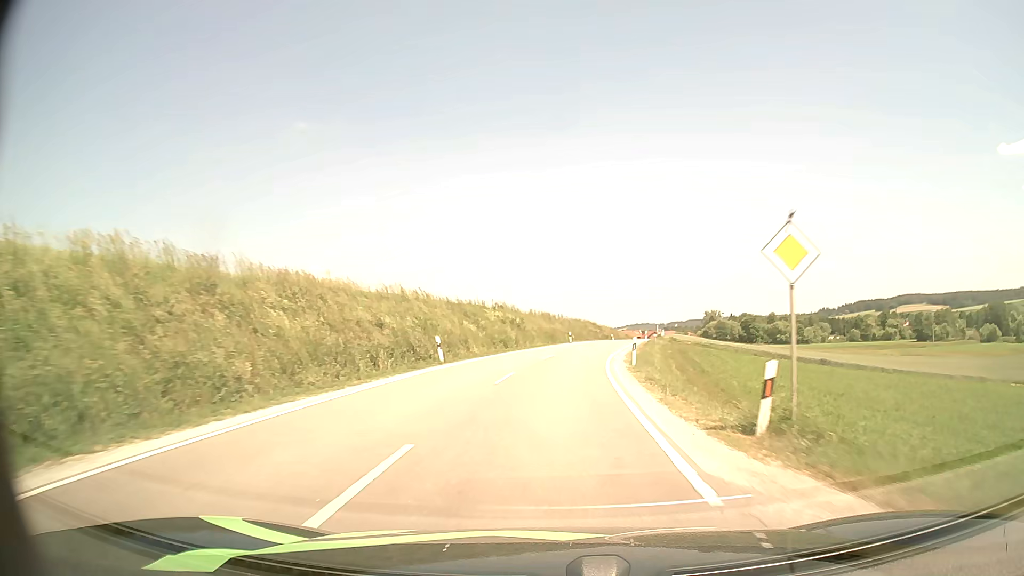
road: secondary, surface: asphalt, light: Day
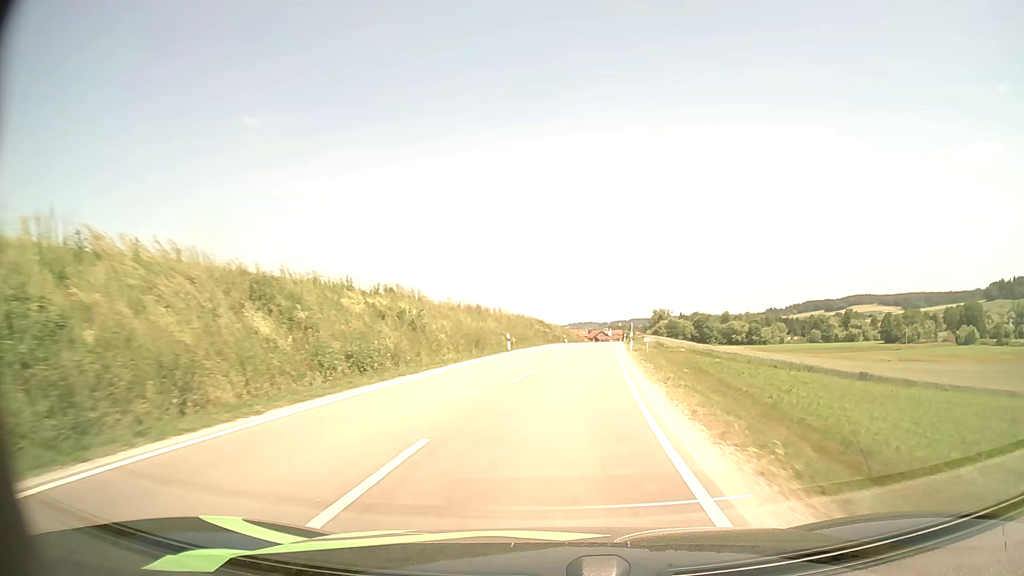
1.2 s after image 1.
(+0.9, +23.8) m; +5°
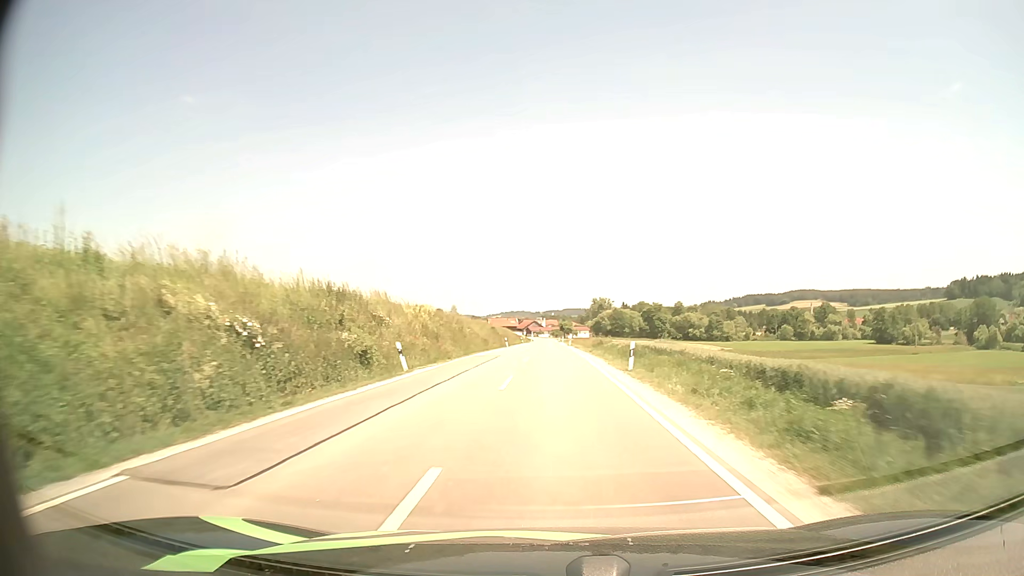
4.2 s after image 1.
(+4.7, +61.8) m; +6°
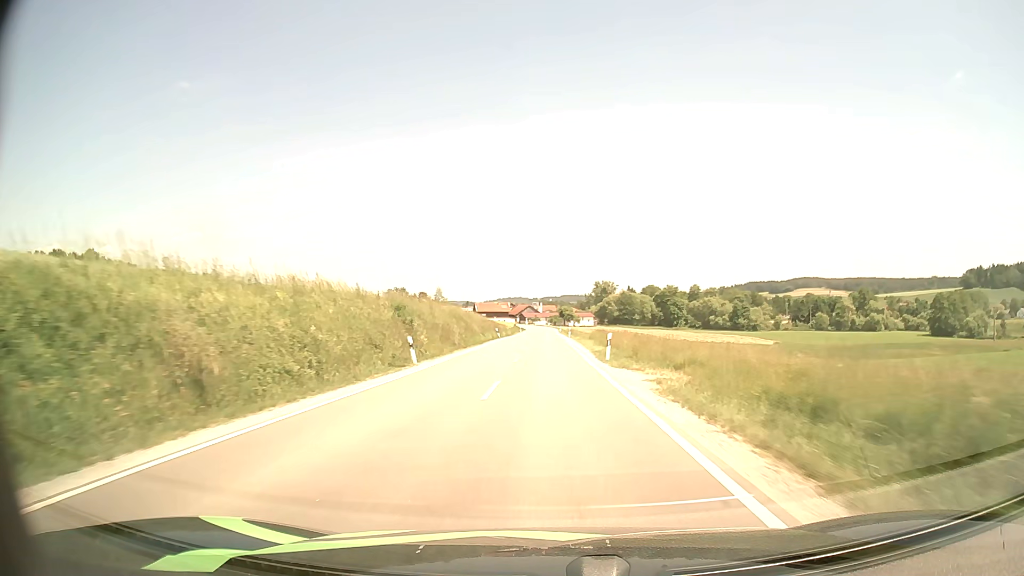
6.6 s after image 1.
(+0.2, +50.6) m; 0°
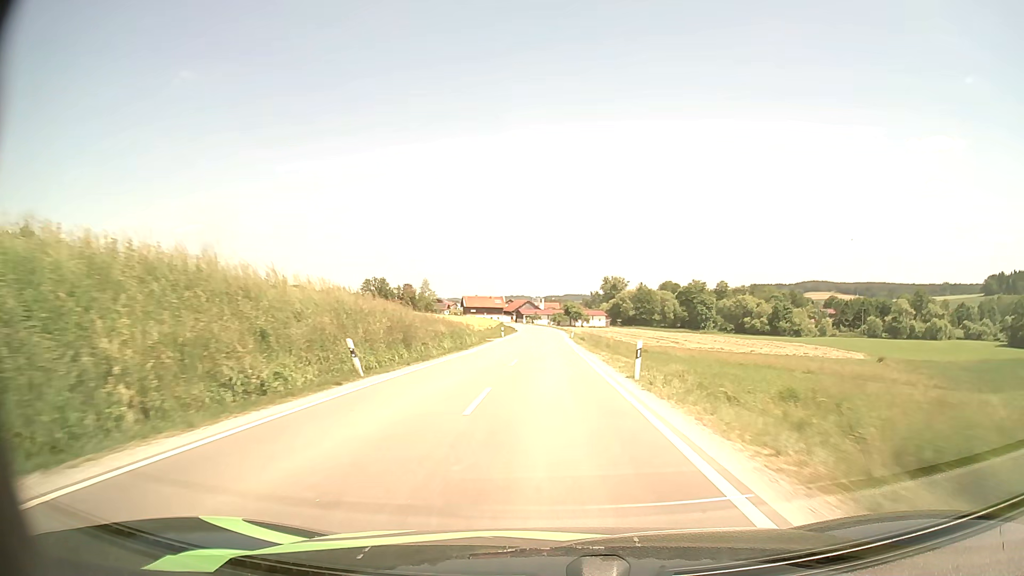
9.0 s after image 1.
(-0.1, +50.2) m; 0°
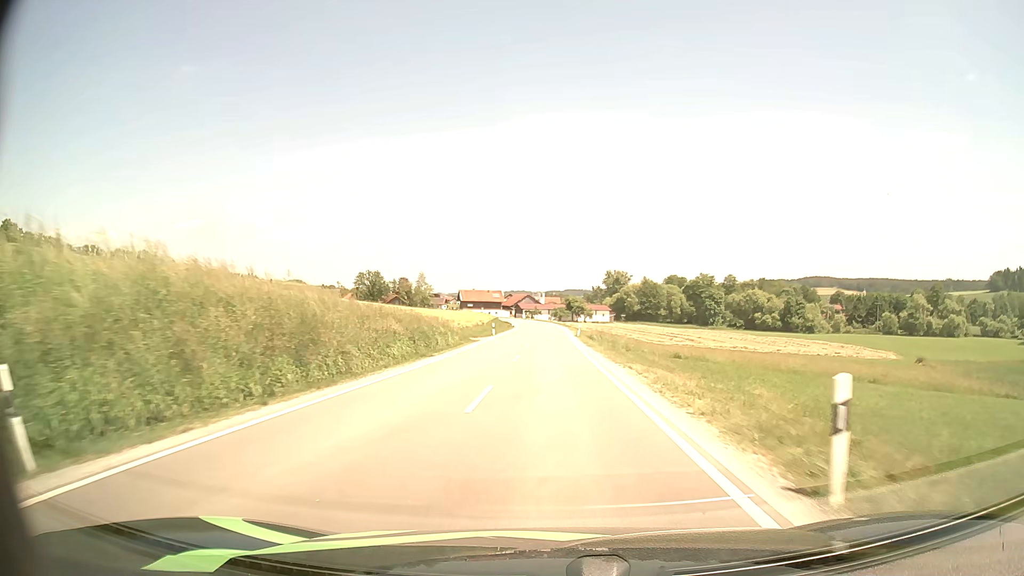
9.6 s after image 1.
(0.0, +11.9) m; 0°
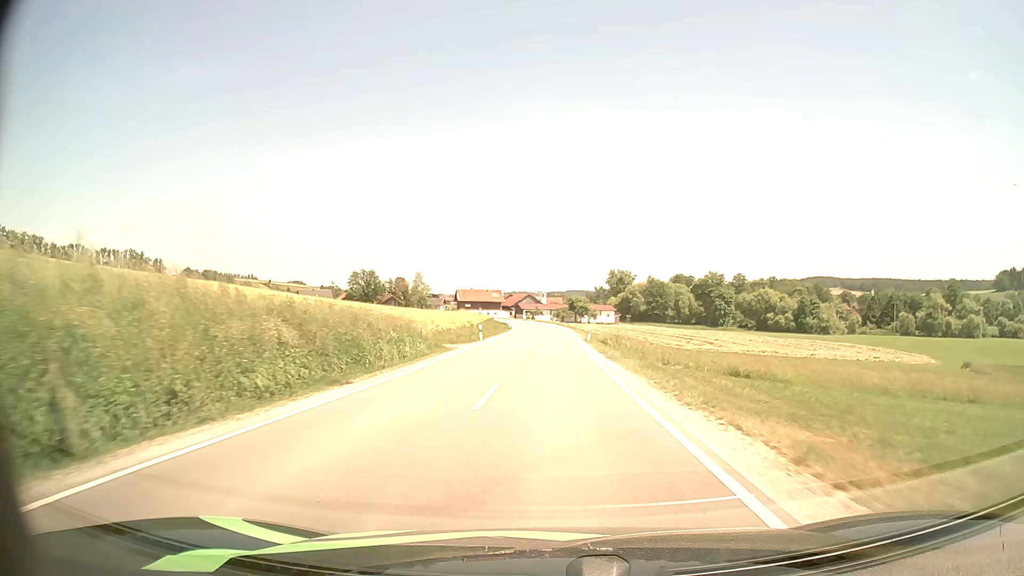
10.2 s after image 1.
(0.0, +11.7) m; 0°
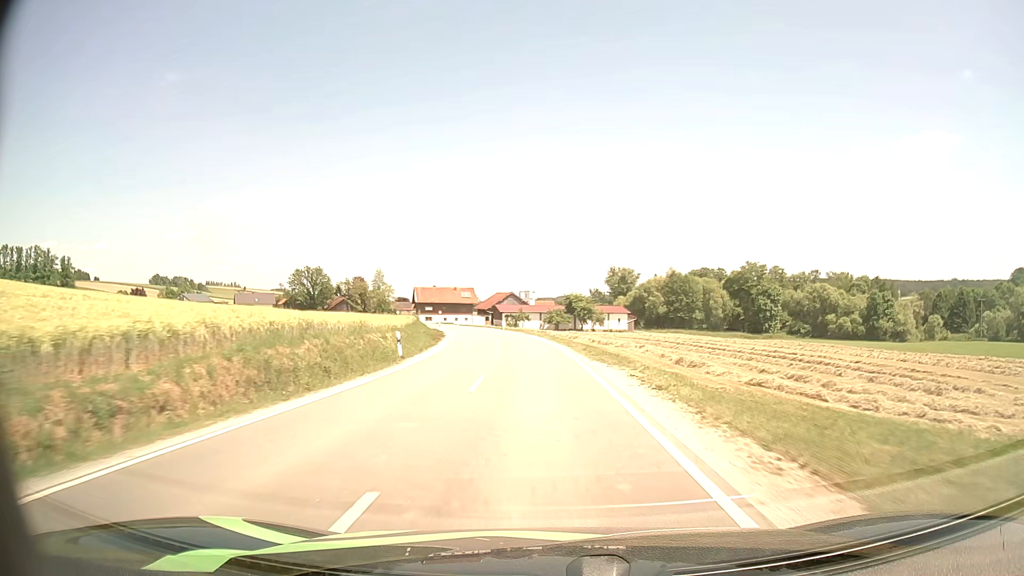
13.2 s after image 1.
(+0.5, +57.2) m; +1°
(0, +10) (0, +20) (-1, +30) (-1, +40) (-3, +50) (-4, +60) (-6, +70) (-8, +79) (-10, +89) (-12, +99) m
